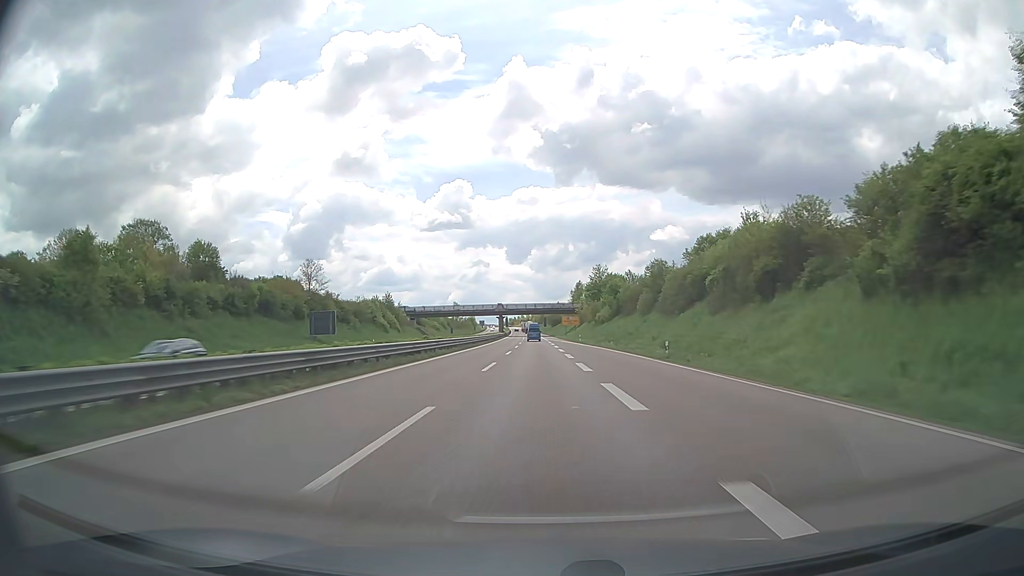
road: trunk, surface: asphalt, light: Day
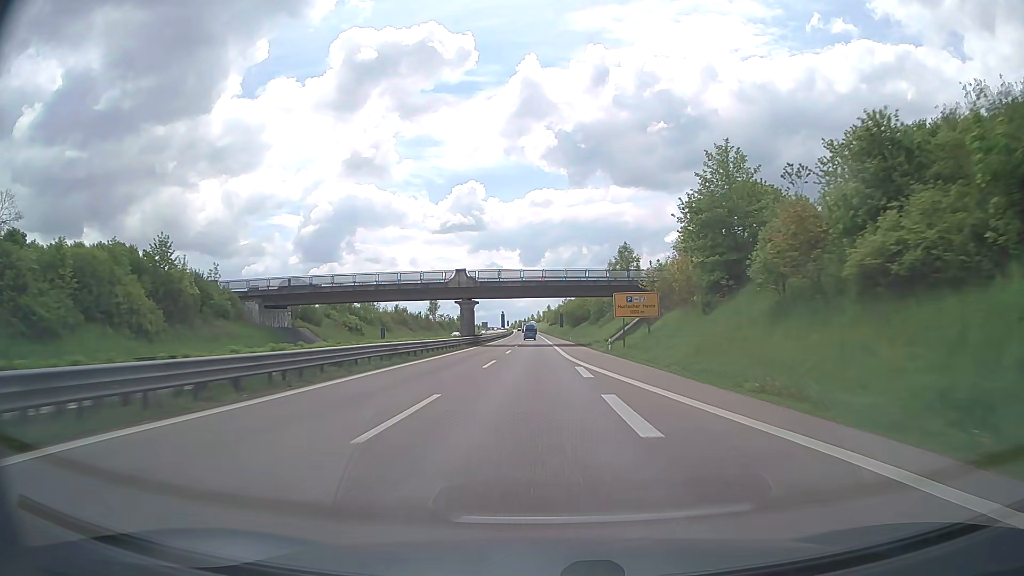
(-0.7, +87.2) m; -1°
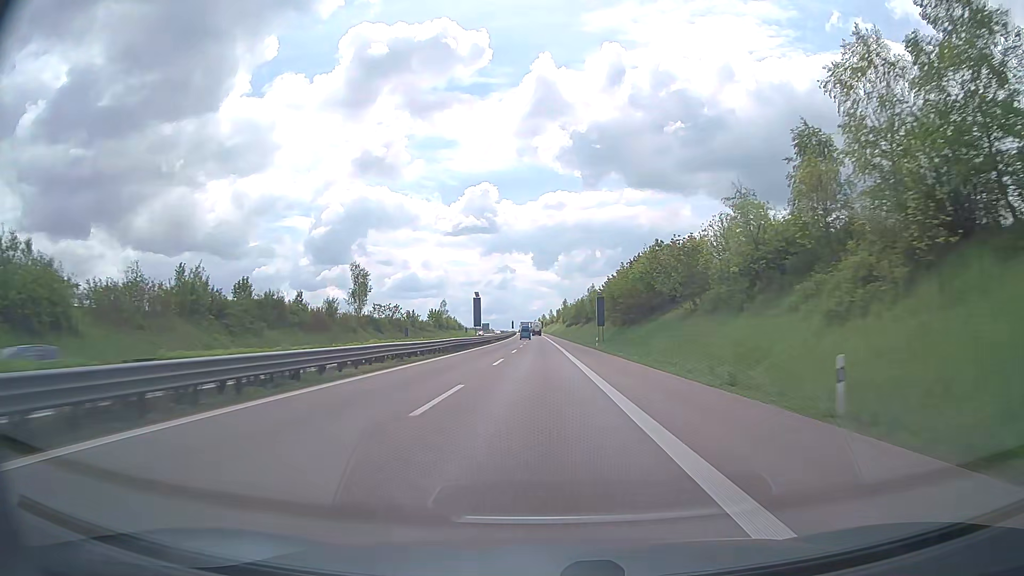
(-1.0, +87.0) m; -1°
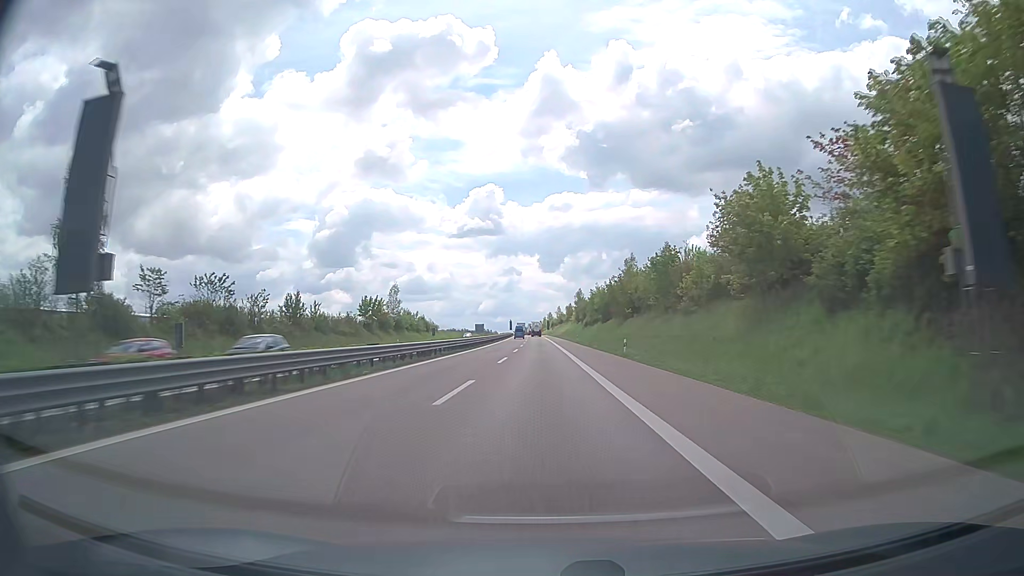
(-0.4, +69.9) m; 0°
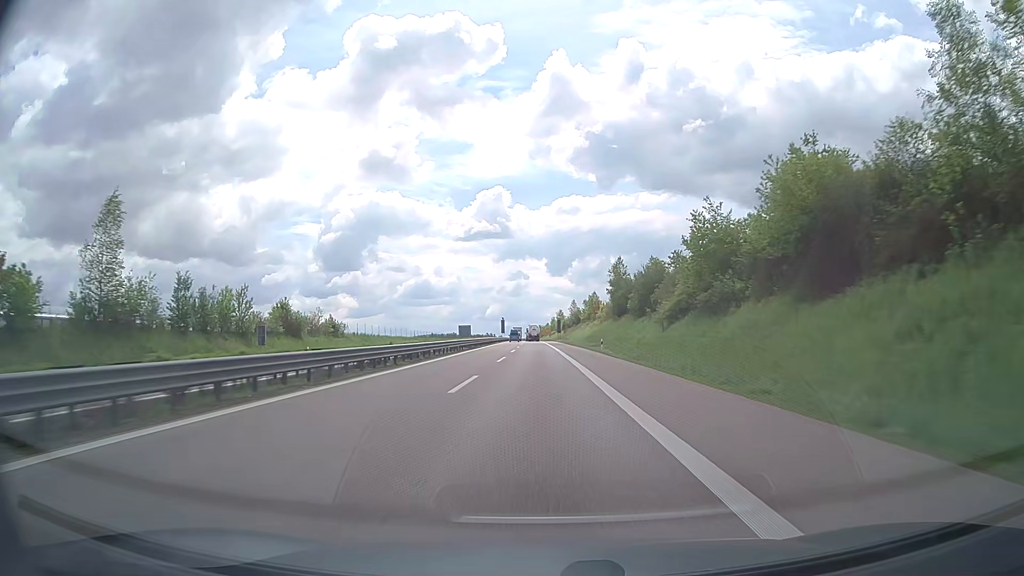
(-0.6, +87.1) m; -1°
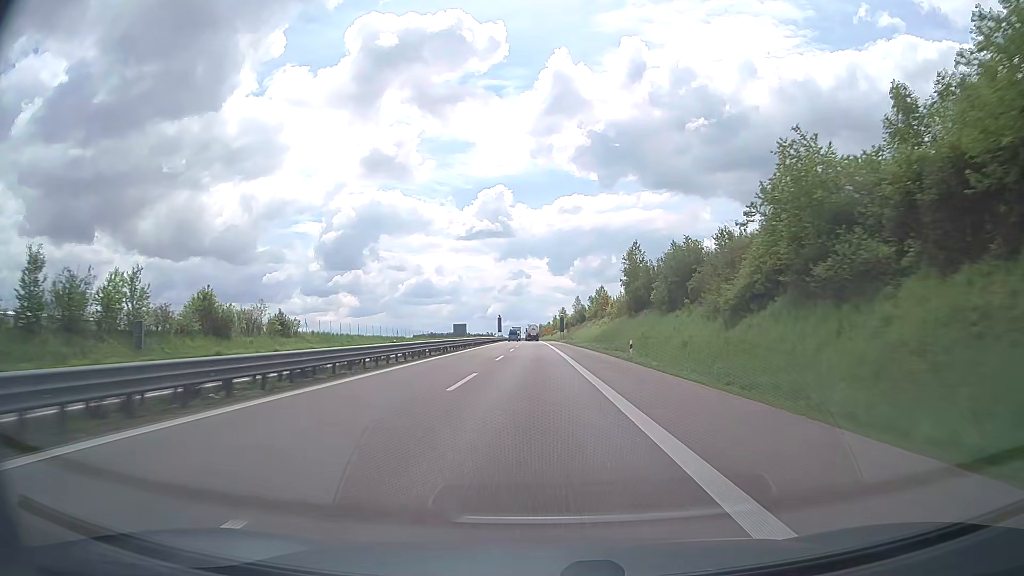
(0.0, +17.4) m; 0°
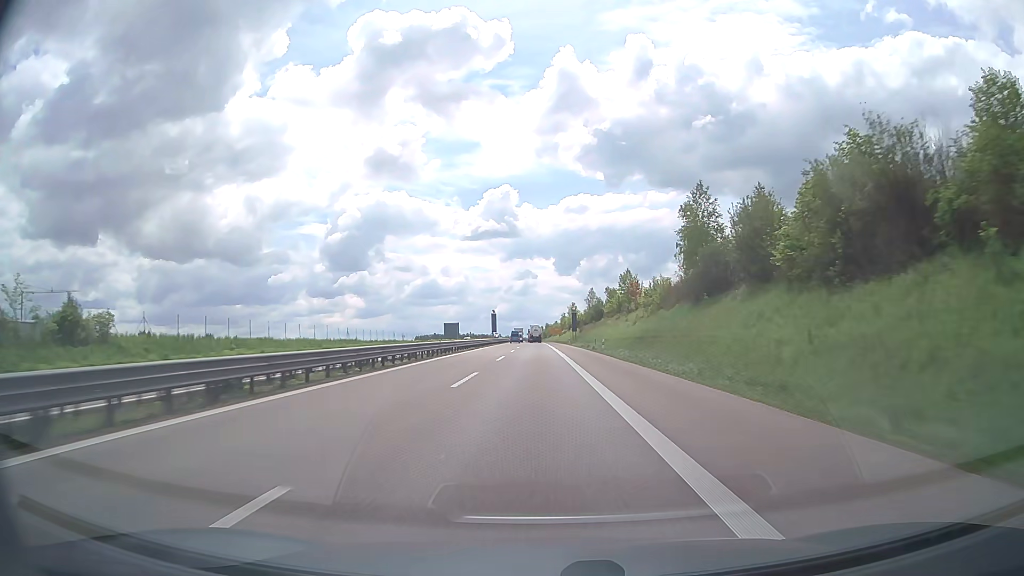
(-0.1, +34.8) m; 0°
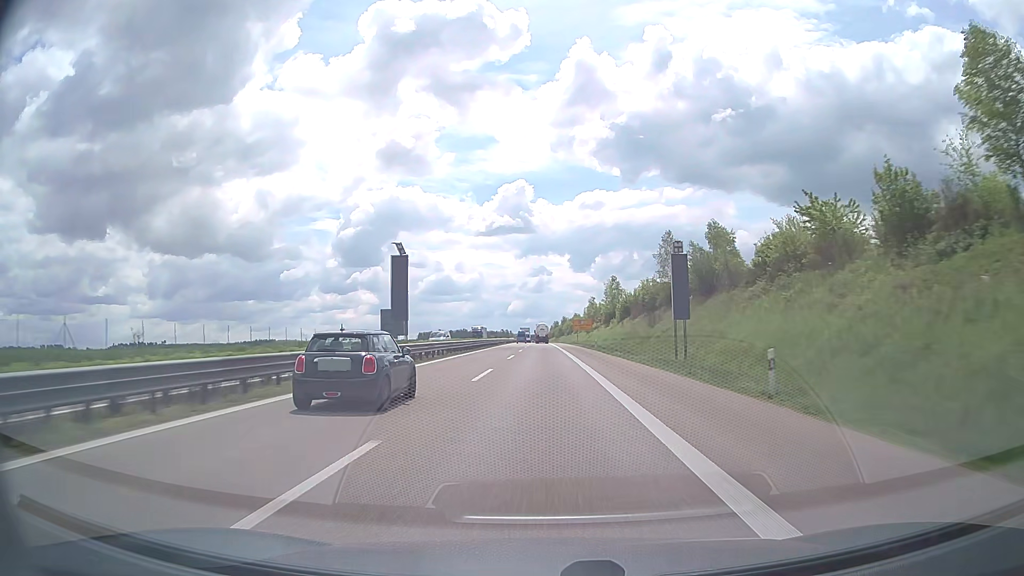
(-1.3, +87.0) m; -1°
(0, +10) (0, +20) (0, +30) (0, +40) (0, +50) (0, +60) (0, +70) (0, +80) (0, +90) (0, +100) m
